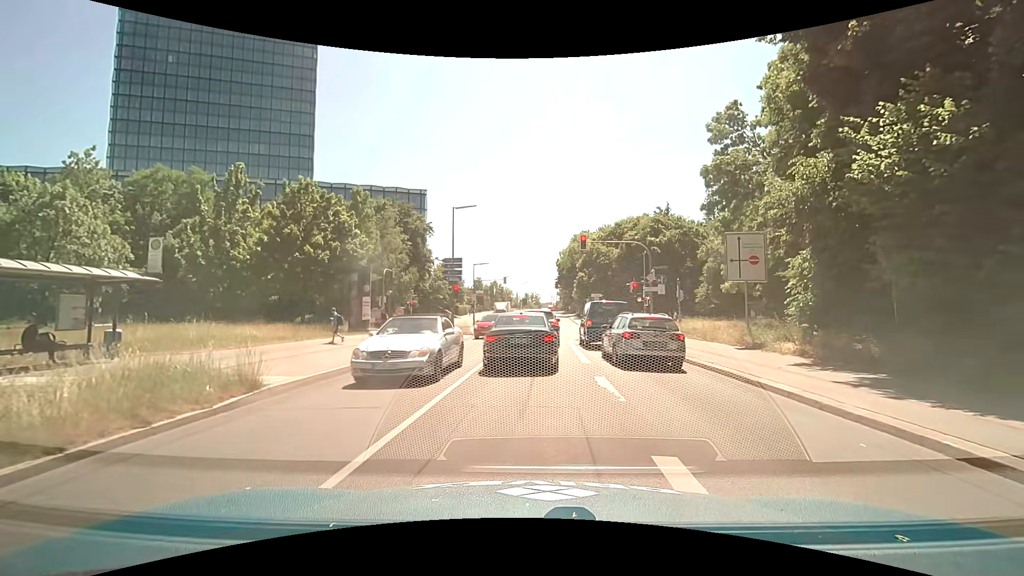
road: secondary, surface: asphalt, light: Day
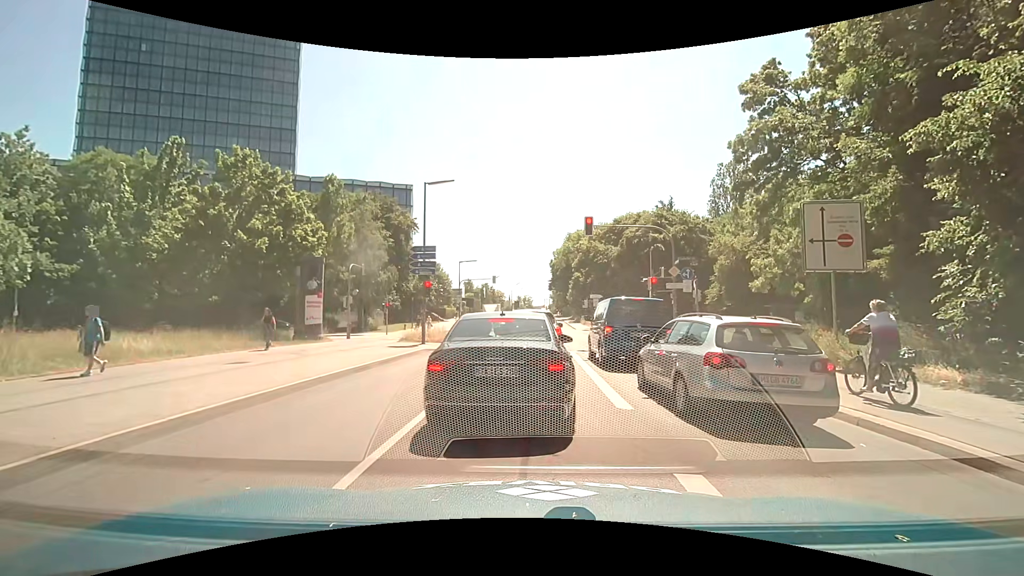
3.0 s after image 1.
(+0.2, +6.2) m; +3°
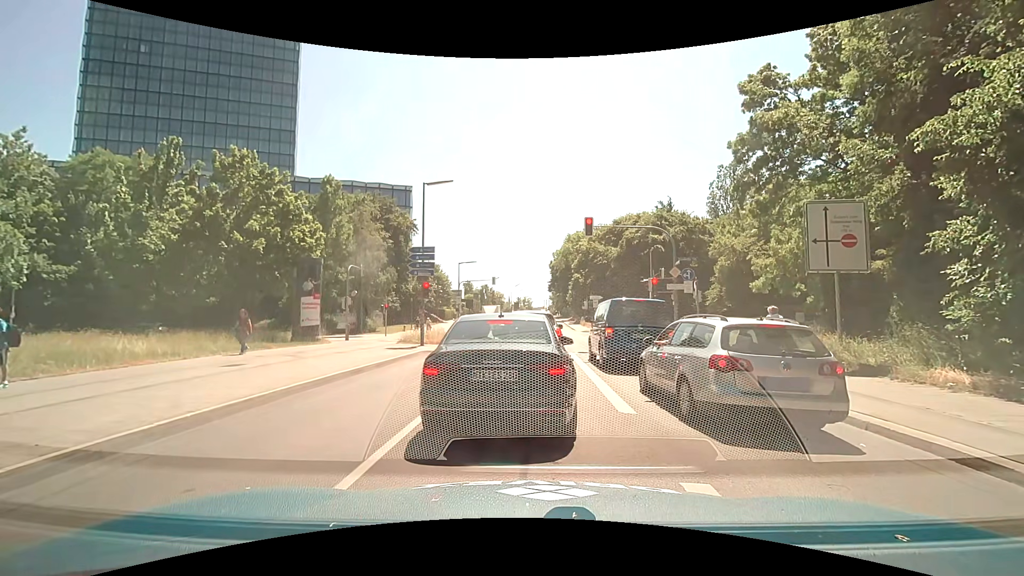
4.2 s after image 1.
(0.0, +0.2) m; 0°
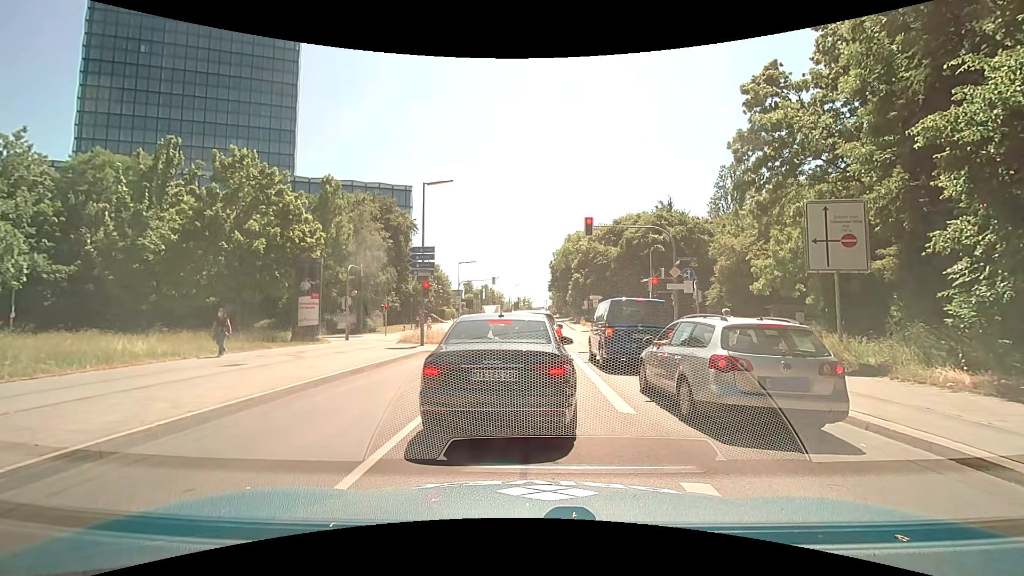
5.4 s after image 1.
(0.0, 0.0) m; 0°
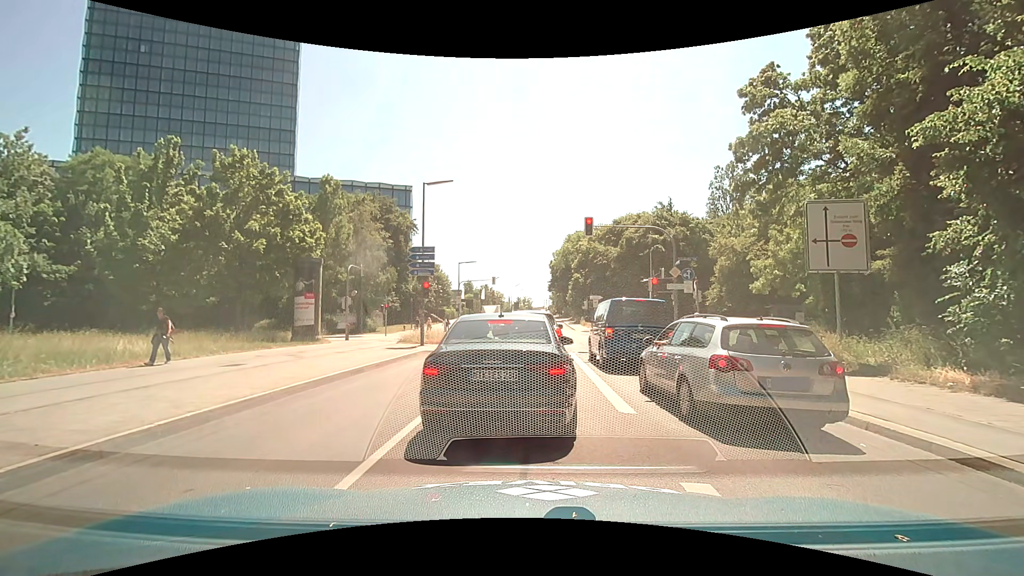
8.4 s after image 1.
(0.0, 0.0) m; 0°
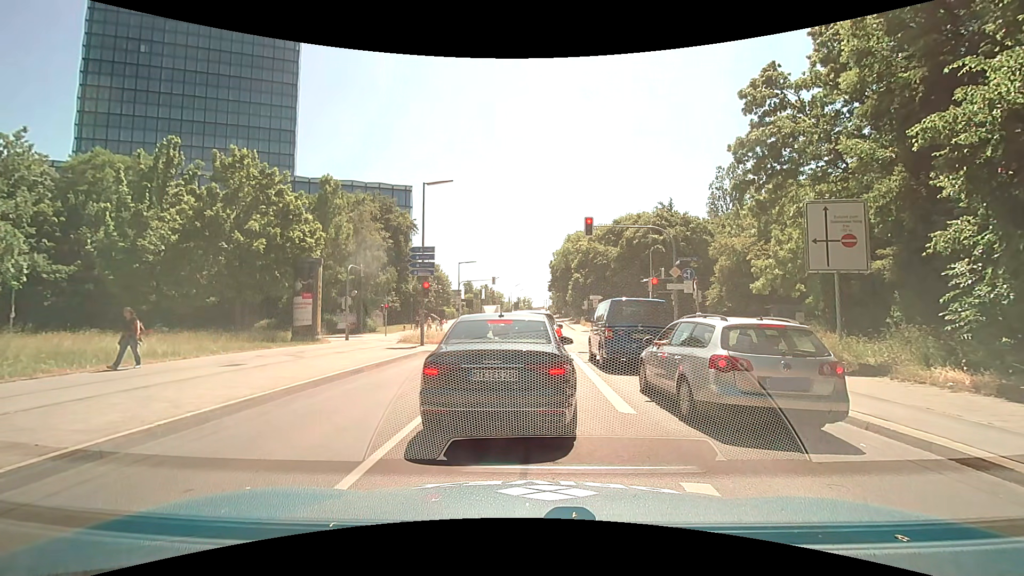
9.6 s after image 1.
(0.0, 0.0) m; 0°
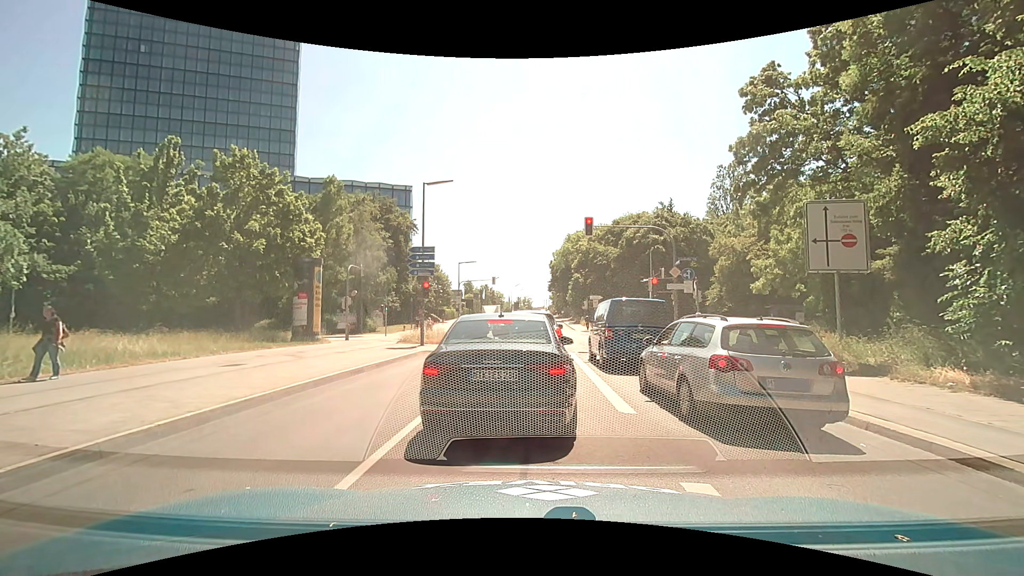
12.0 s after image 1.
(0.0, 0.0) m; 0°
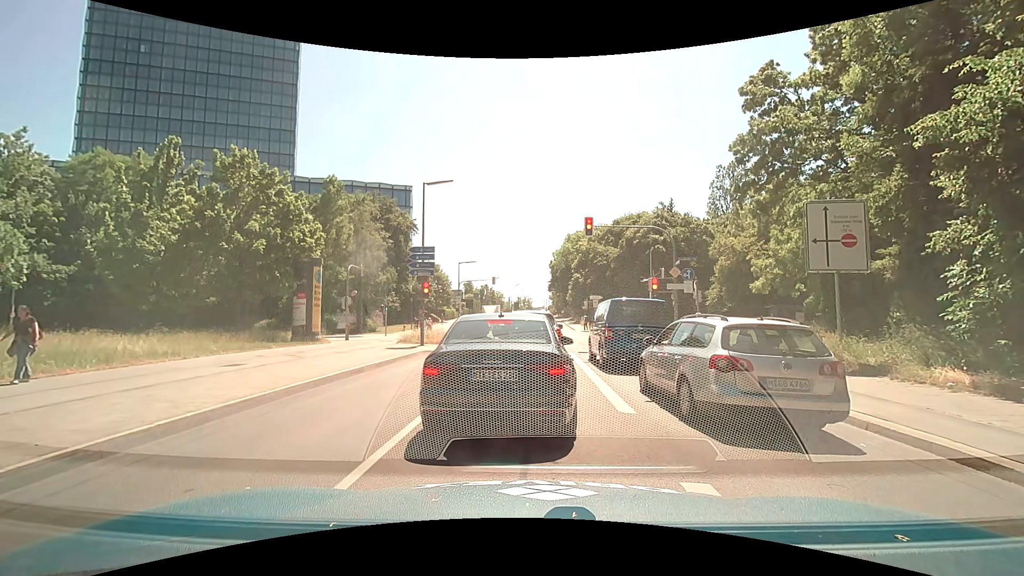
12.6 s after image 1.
(0.0, 0.0) m; 0°
(0, +10) (0, +20) (0, +30) (-1, +40) (-8, +47) (-18, +47) (-27, +45) (-36, +40) (-42, +32) (-46, +22) m
